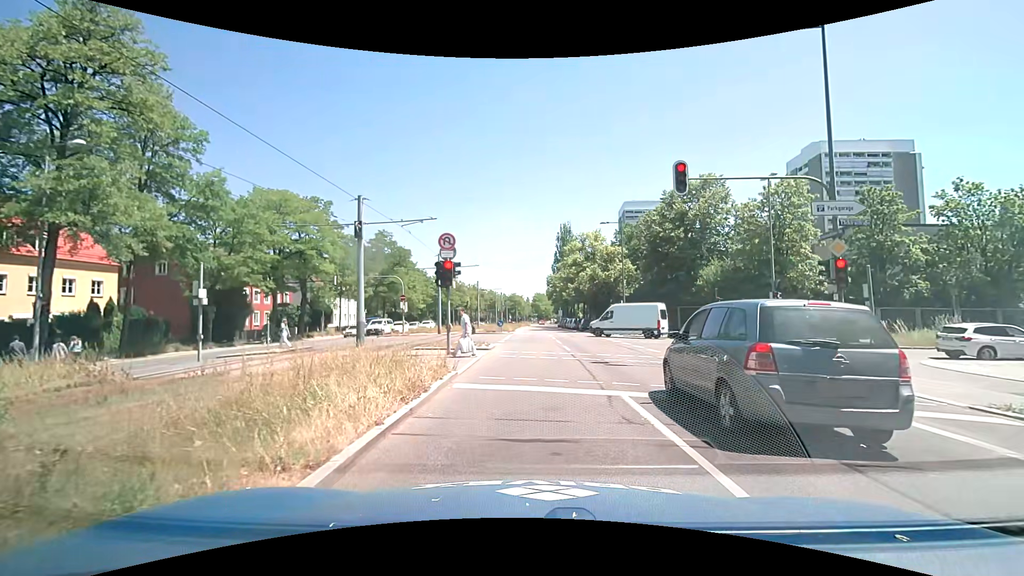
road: secondary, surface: asphalt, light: Day
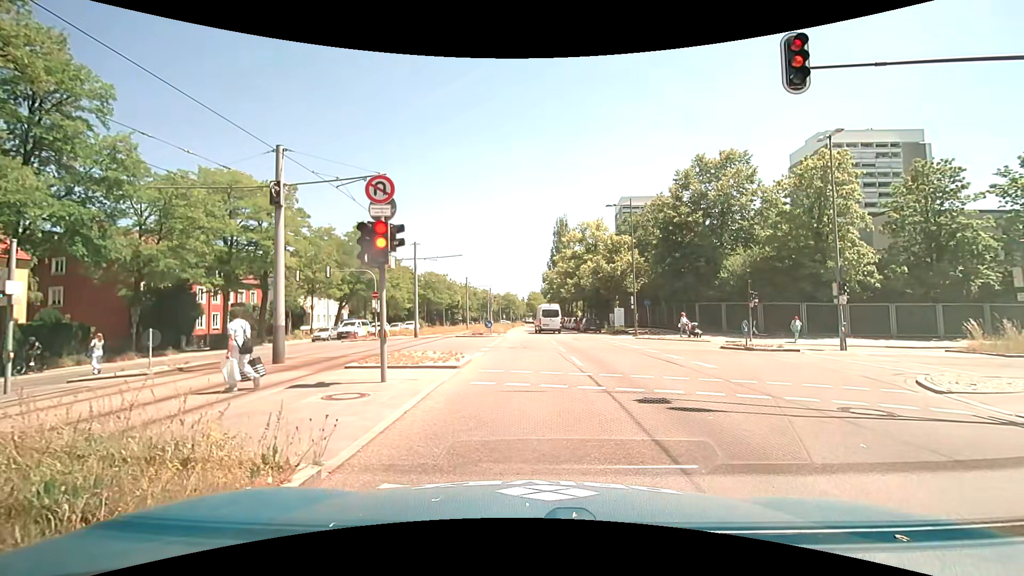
(-0.1, +6.6) m; -1°
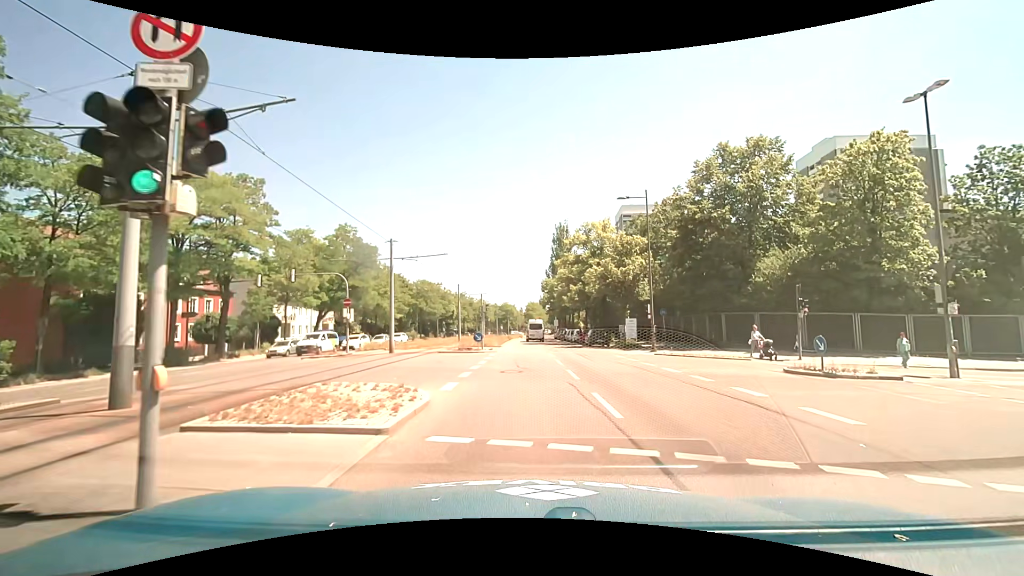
(+0.1, +6.8) m; +1°
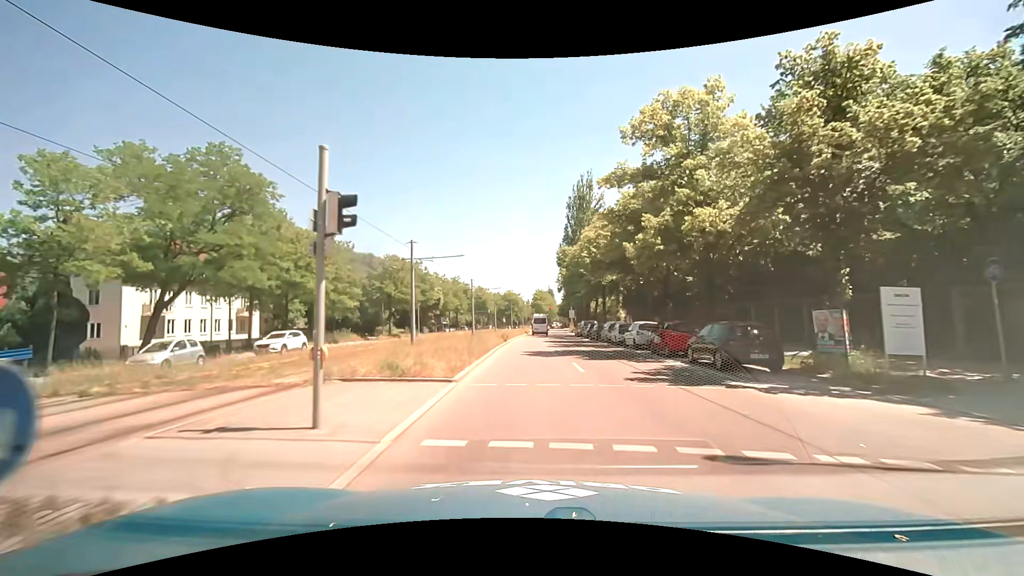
(-0.3, +28.5) m; -1°
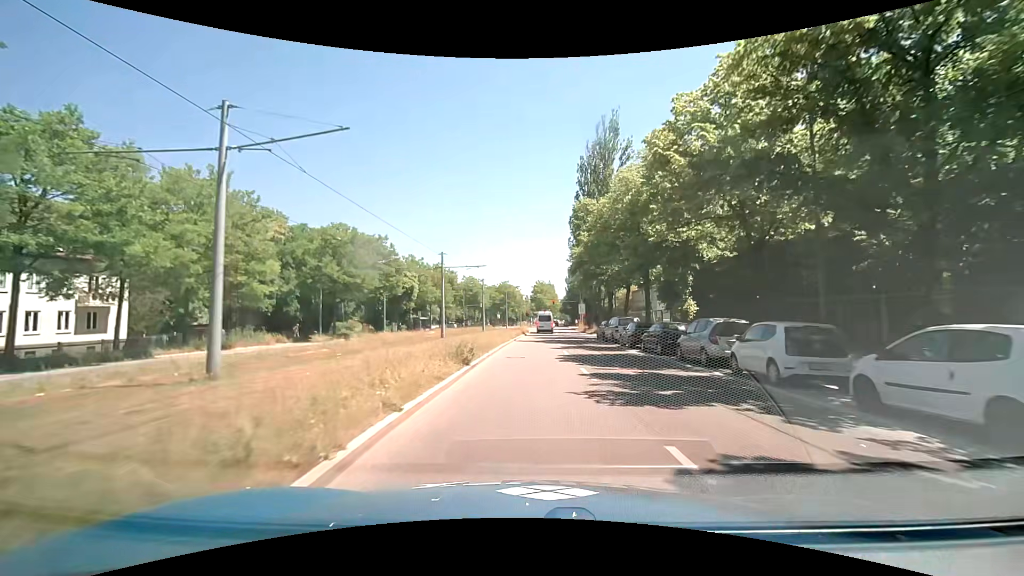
(-0.1, +20.9) m; 0°
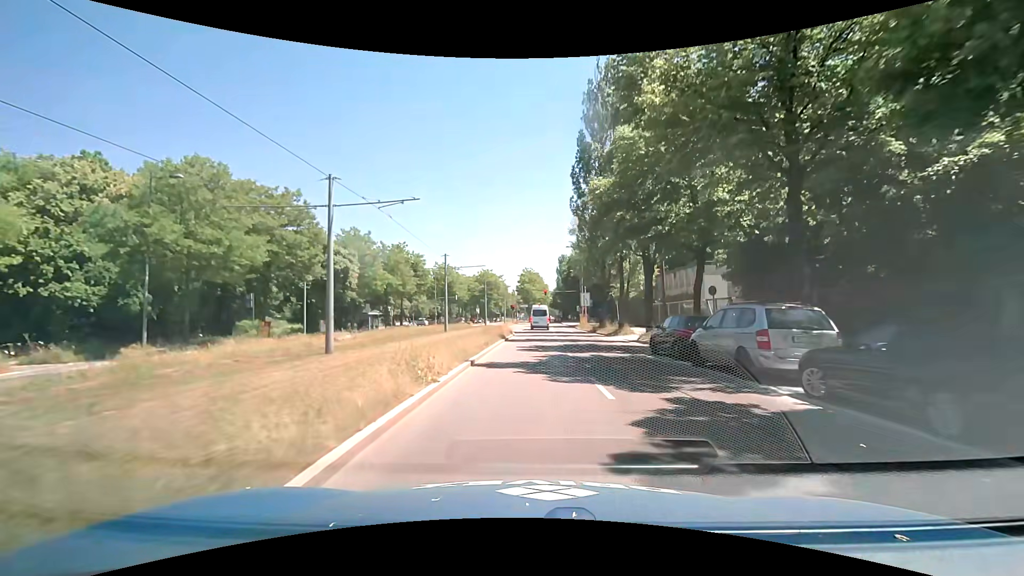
(0.0, +21.1) m; +1°
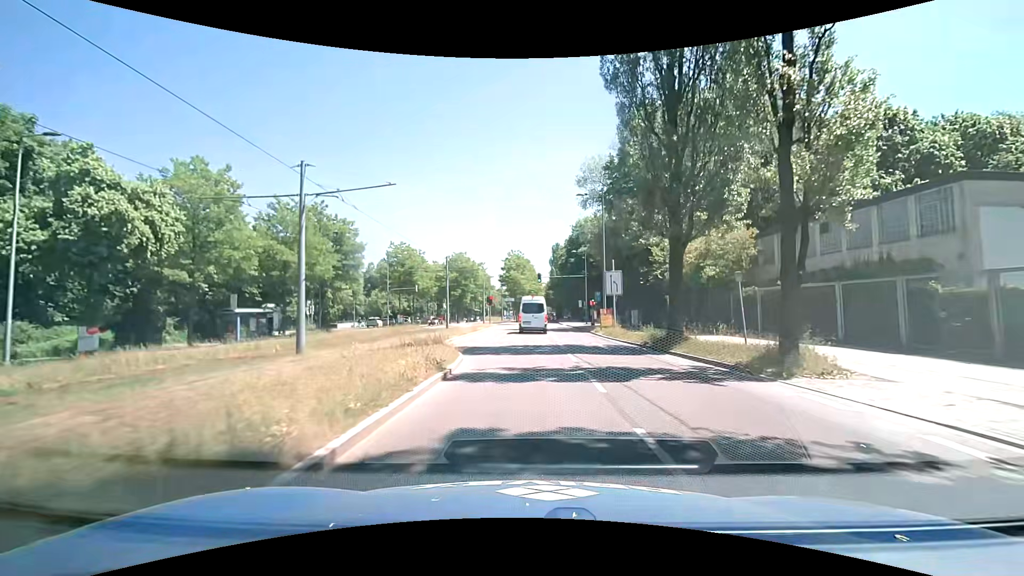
(+0.4, +26.1) m; 0°
